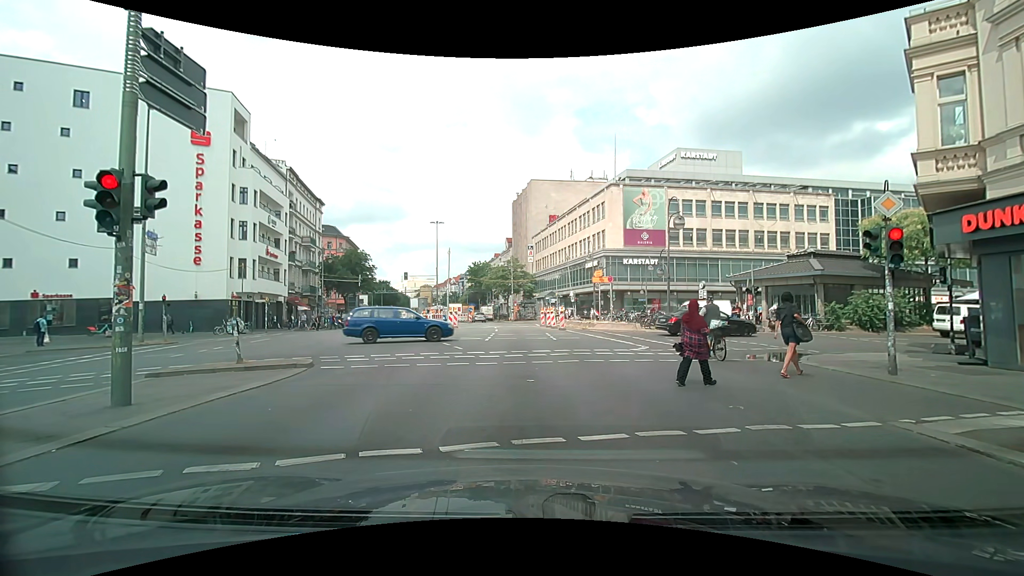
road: secondary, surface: asphalt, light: Day
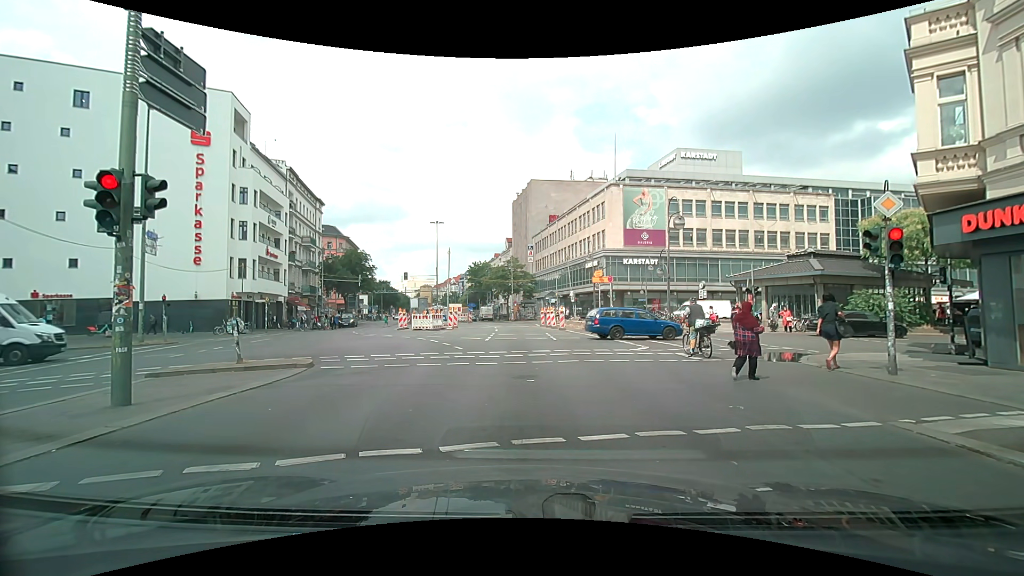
(0.0, 0.0) m; 0°
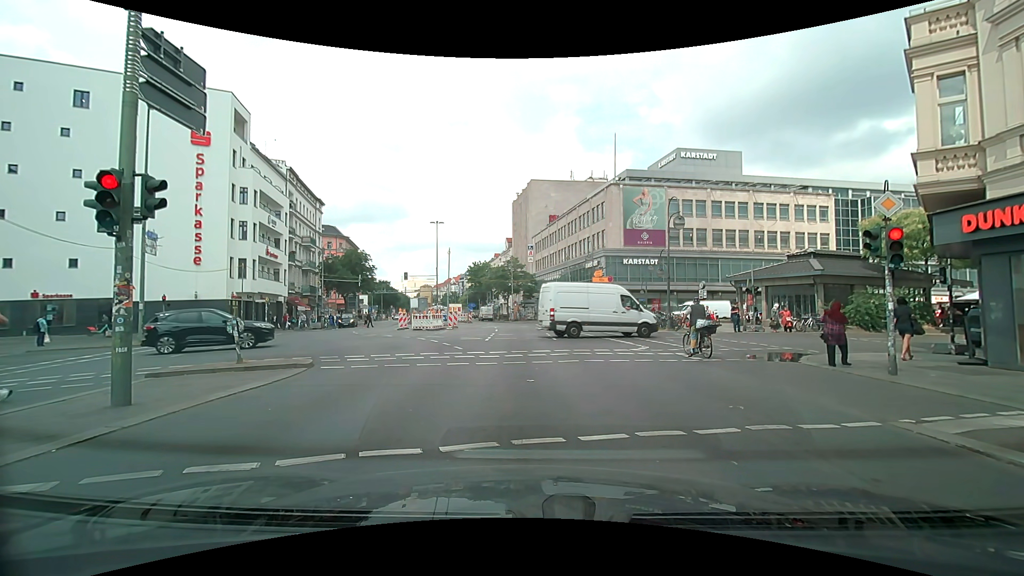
(0.0, 0.0) m; 0°
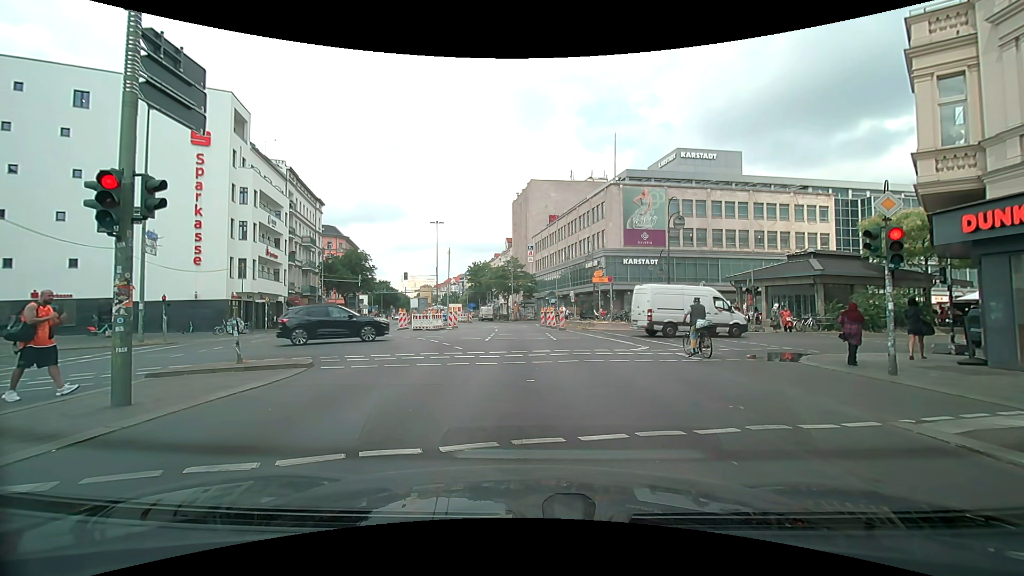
(0.0, 0.0) m; 0°
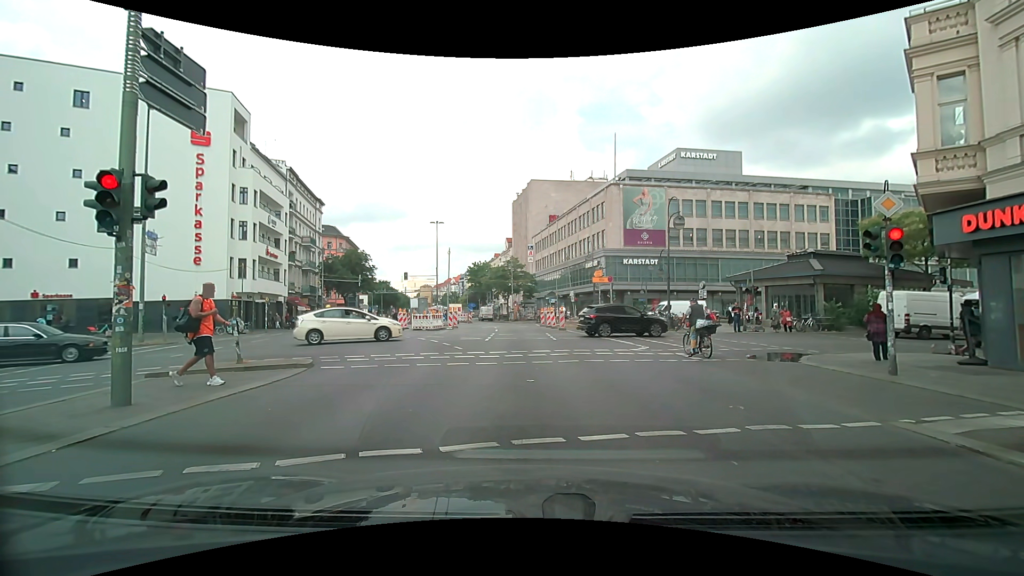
(0.0, 0.0) m; 0°
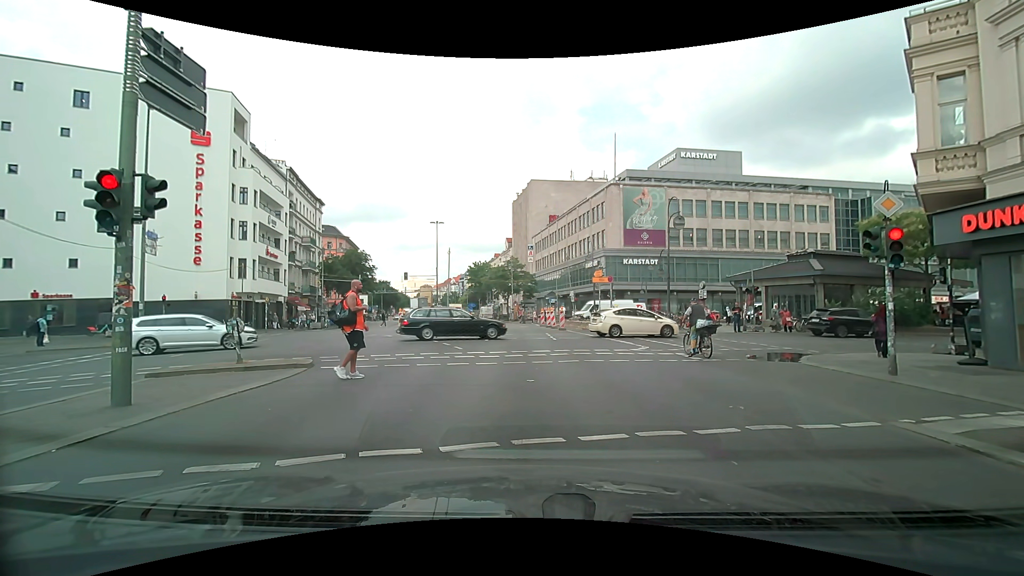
(0.0, 0.0) m; 0°
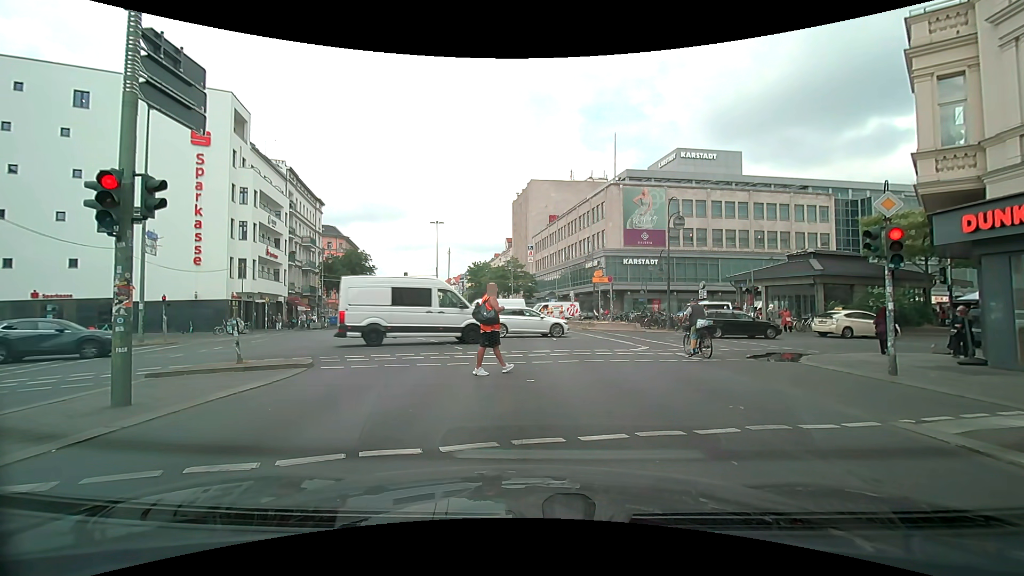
(0.0, 0.0) m; 0°
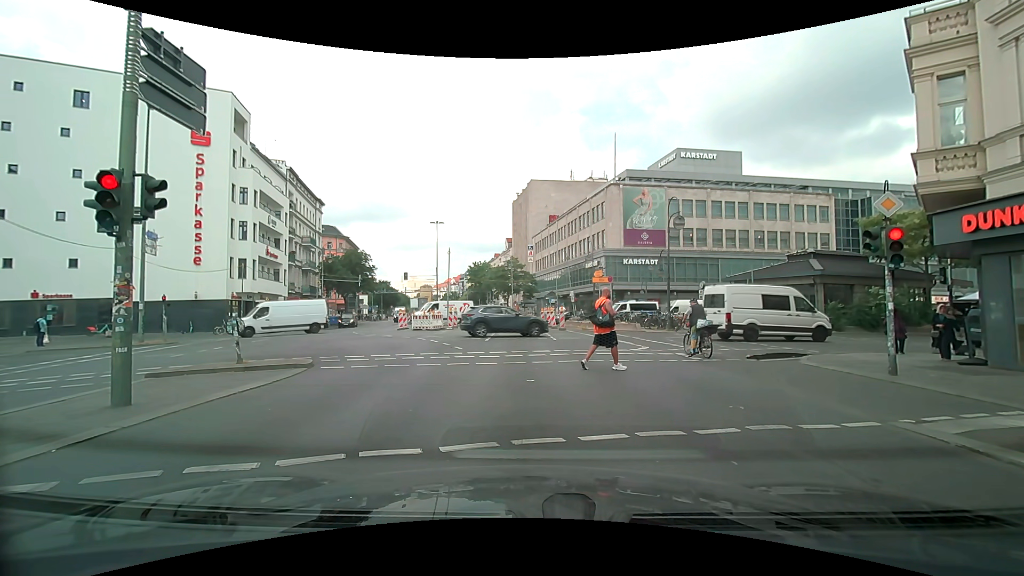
(0.0, 0.0) m; 0°
